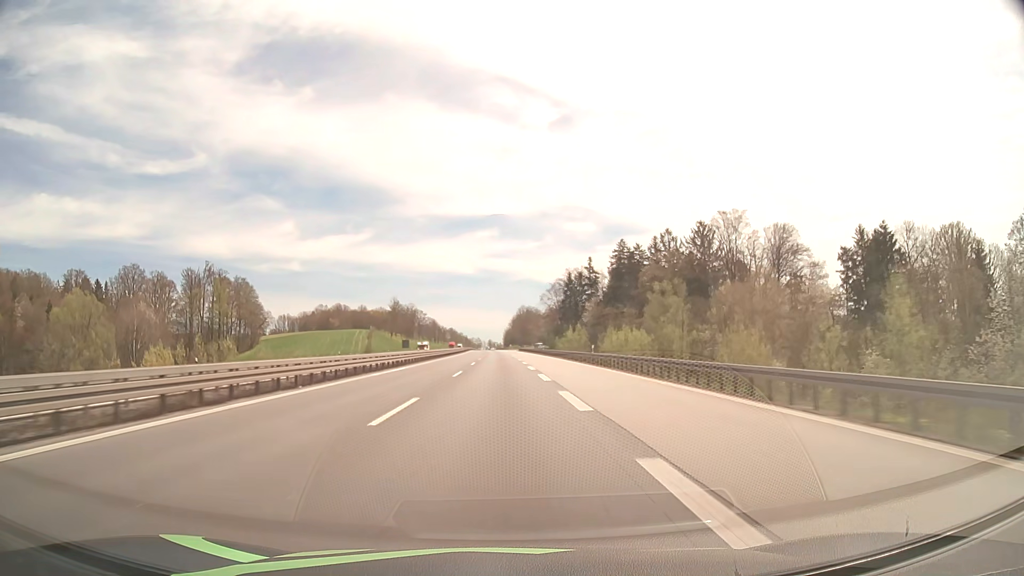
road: motorway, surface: asphalt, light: Day
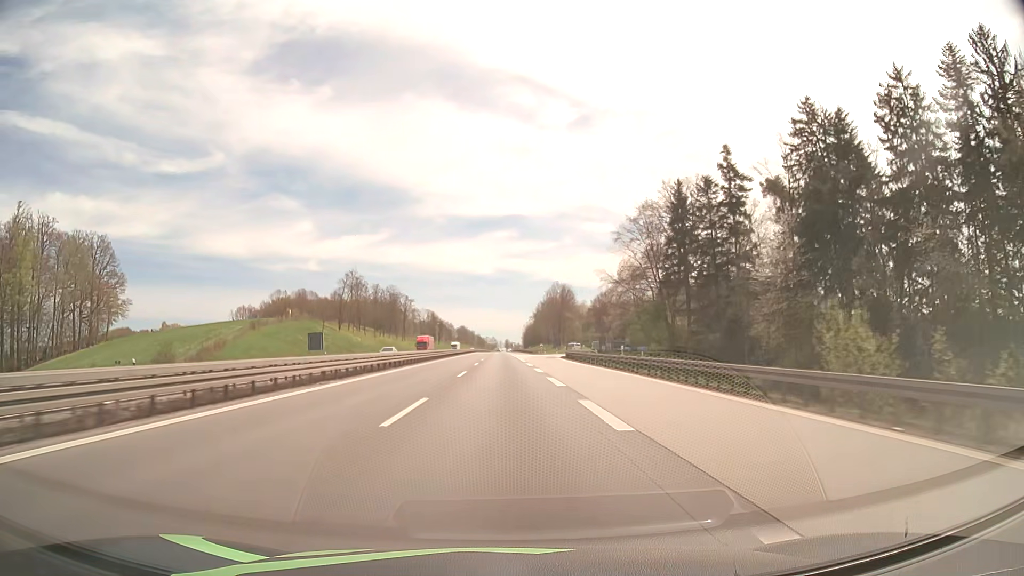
(-1.7, +111.3) m; -2°
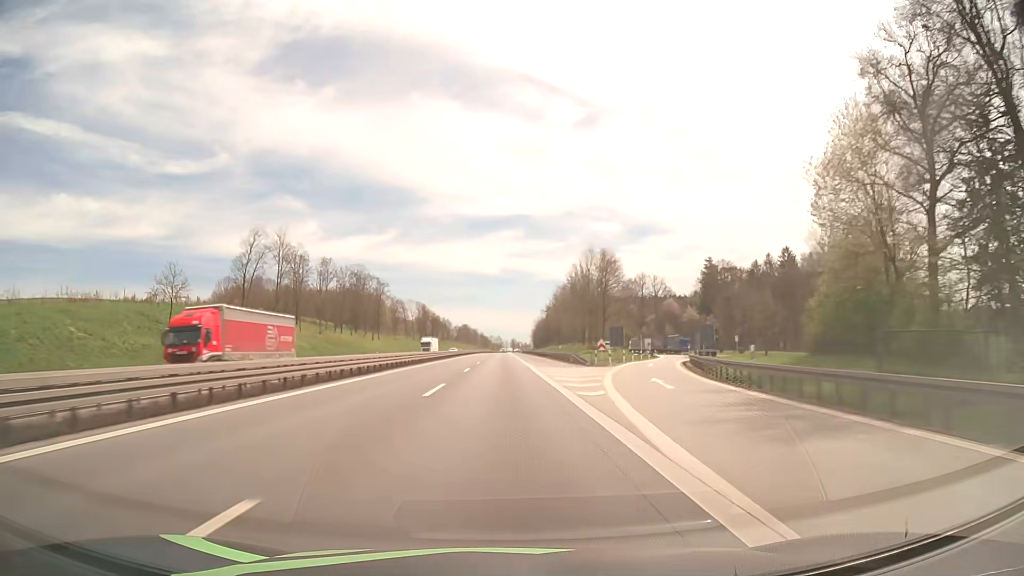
(-0.2, +67.0) m; 0°
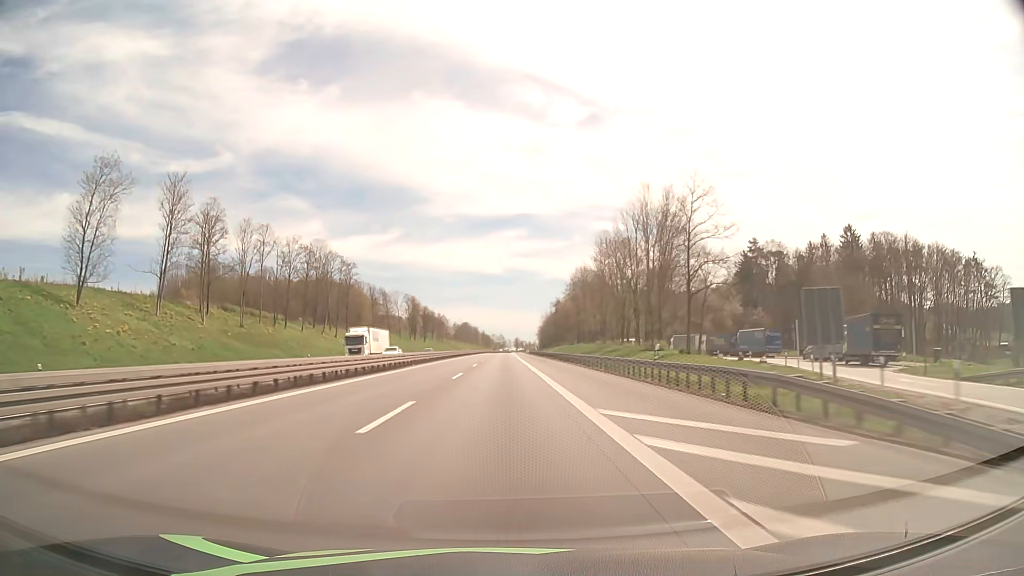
(-0.1, +44.8) m; 0°
